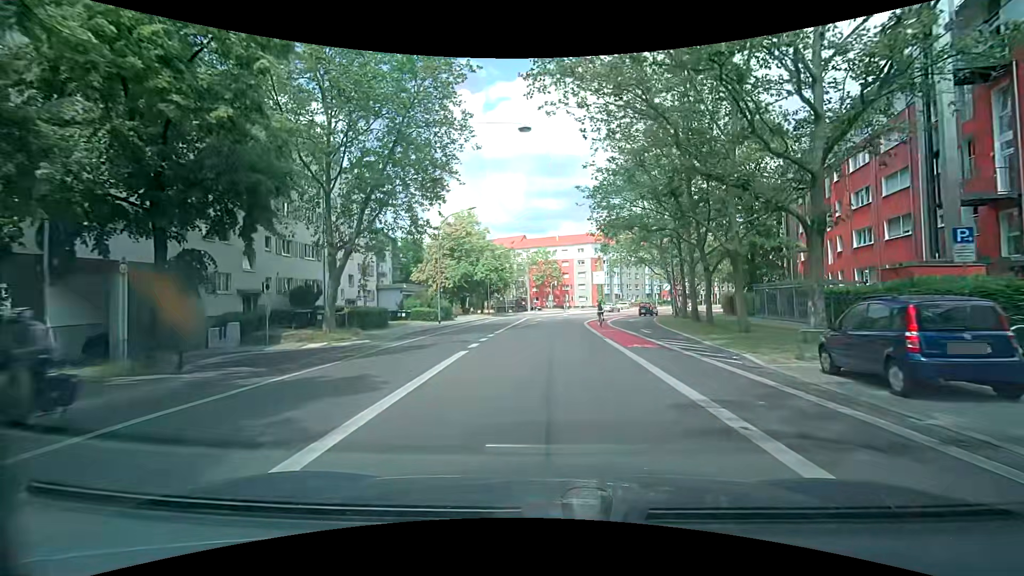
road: secondary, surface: asphalt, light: Day
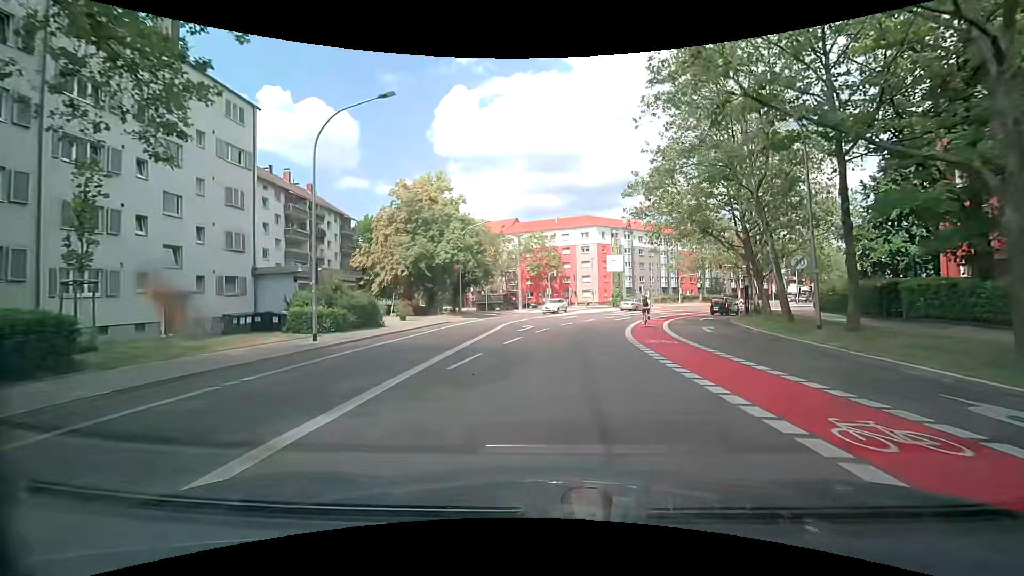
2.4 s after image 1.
(+0.2, +22.4) m; +1°
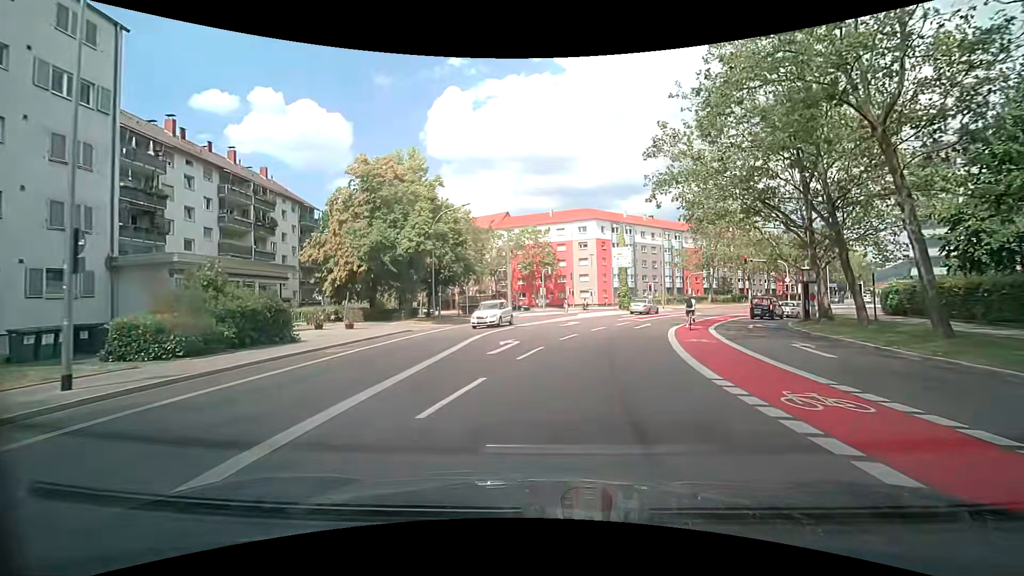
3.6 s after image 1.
(-0.1, +10.0) m; 0°
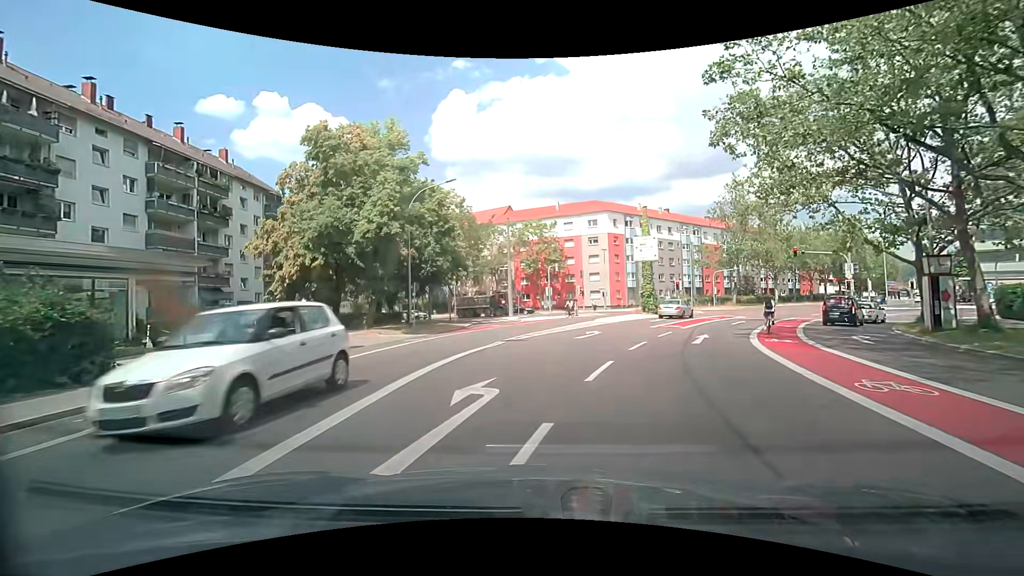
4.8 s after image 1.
(-0.1, +9.1) m; -1°
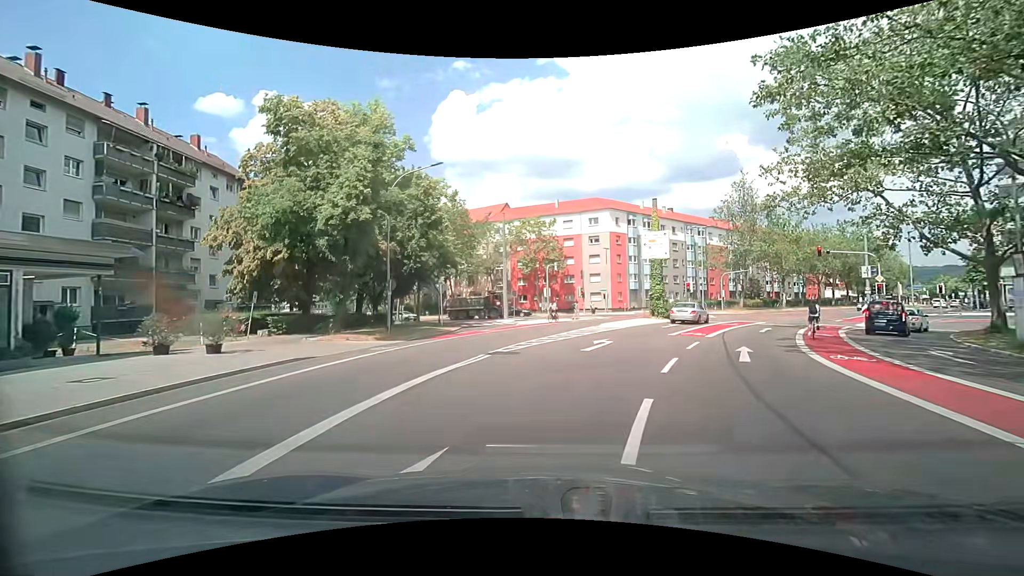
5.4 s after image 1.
(0.0, +4.2) m; +1°
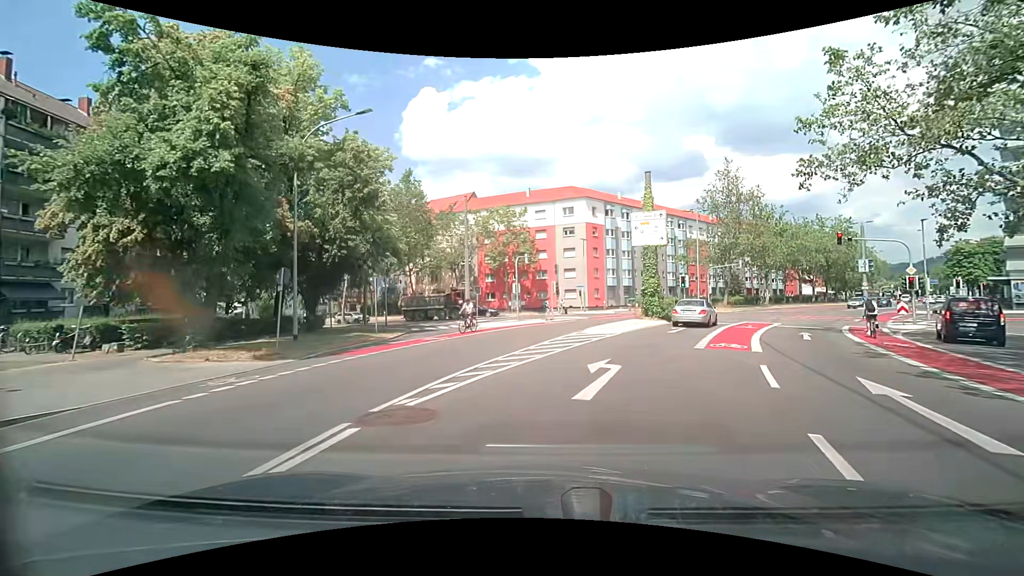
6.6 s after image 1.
(+0.1, +7.6) m; +4°
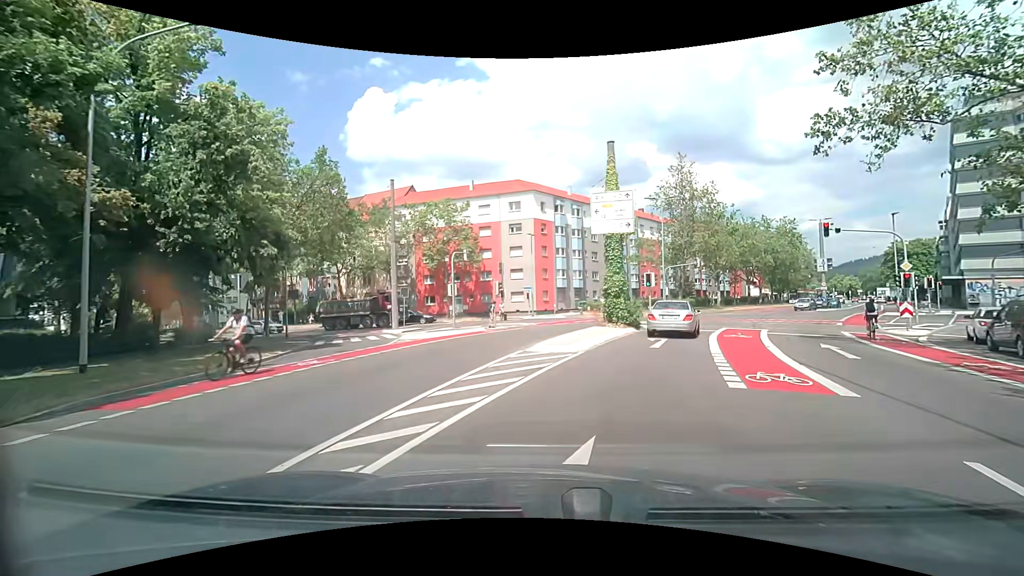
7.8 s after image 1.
(+0.3, +6.7) m; +5°
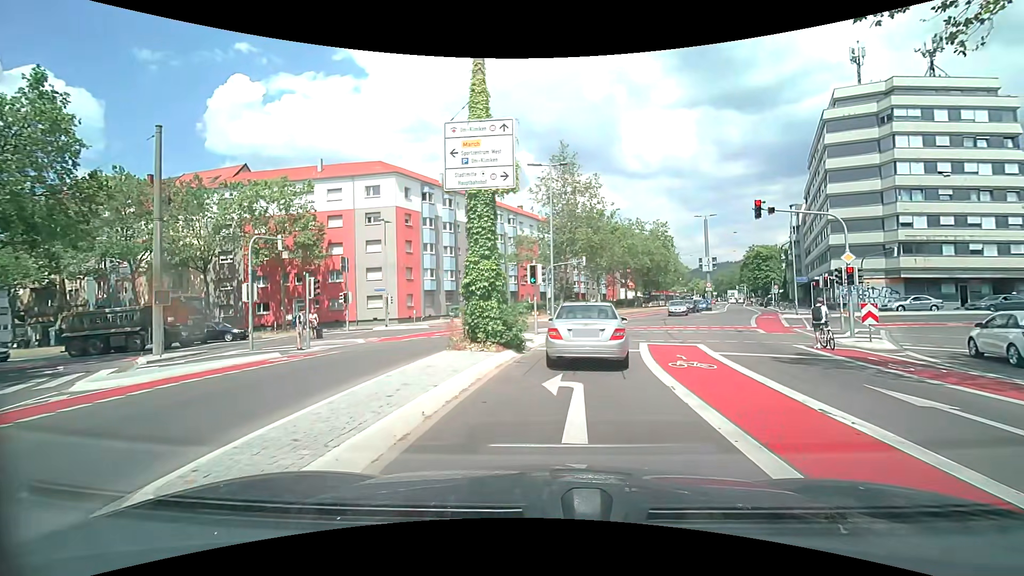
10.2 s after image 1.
(+1.4, +9.9) m; +16°
